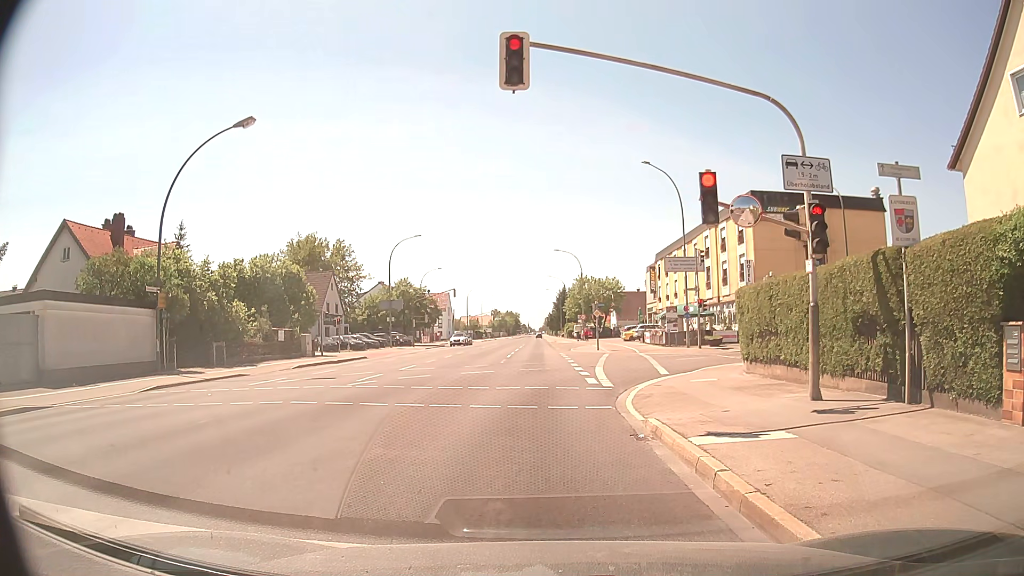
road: secondary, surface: asphalt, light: Day
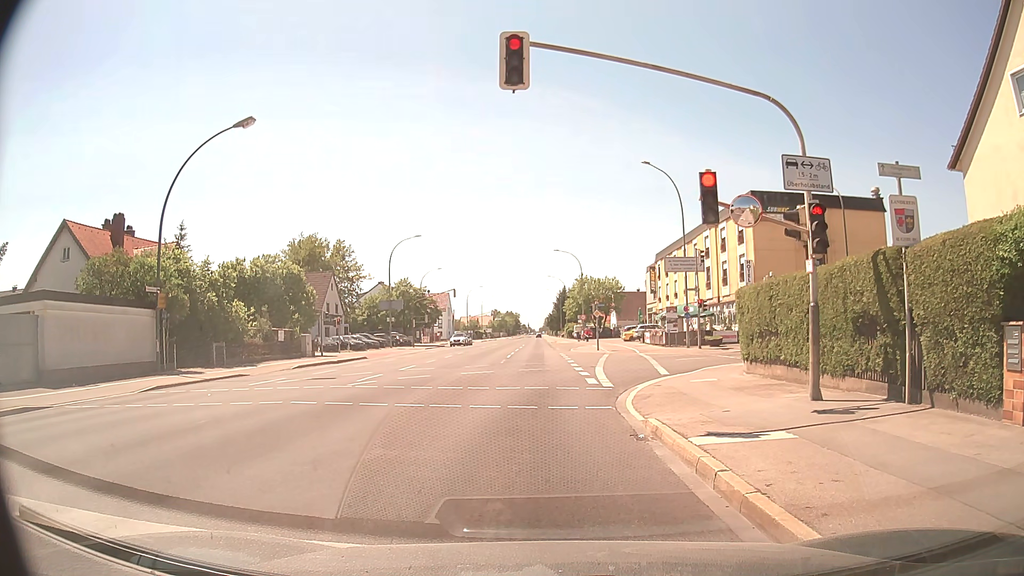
(0.0, 0.0) m; 0°
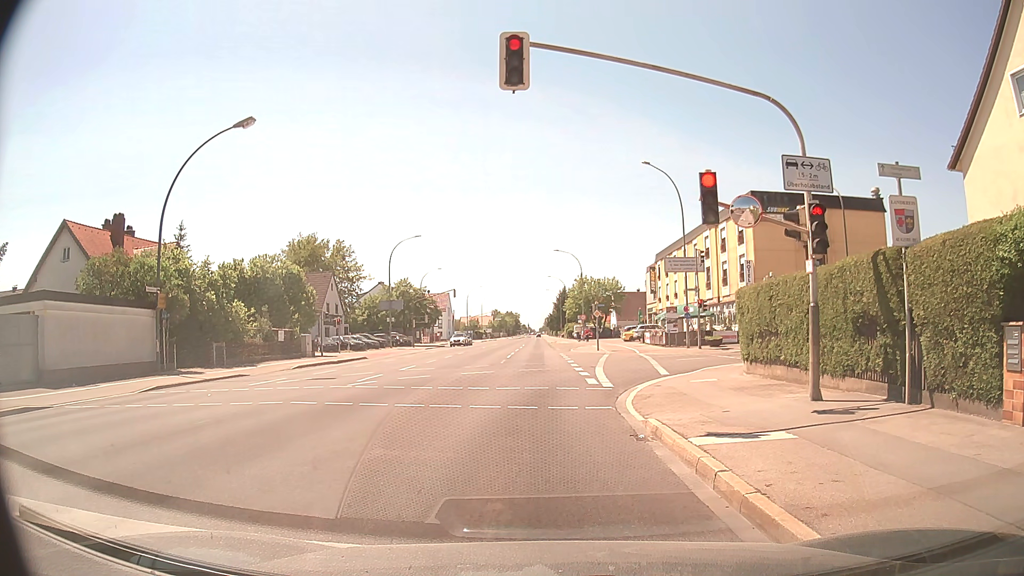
(0.0, 0.0) m; 0°
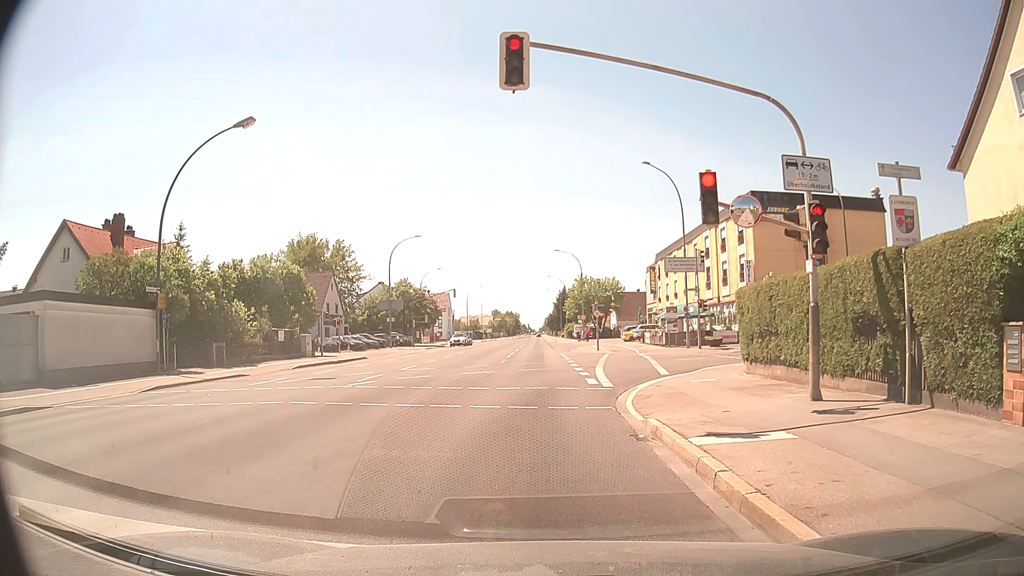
(0.0, 0.0) m; 0°
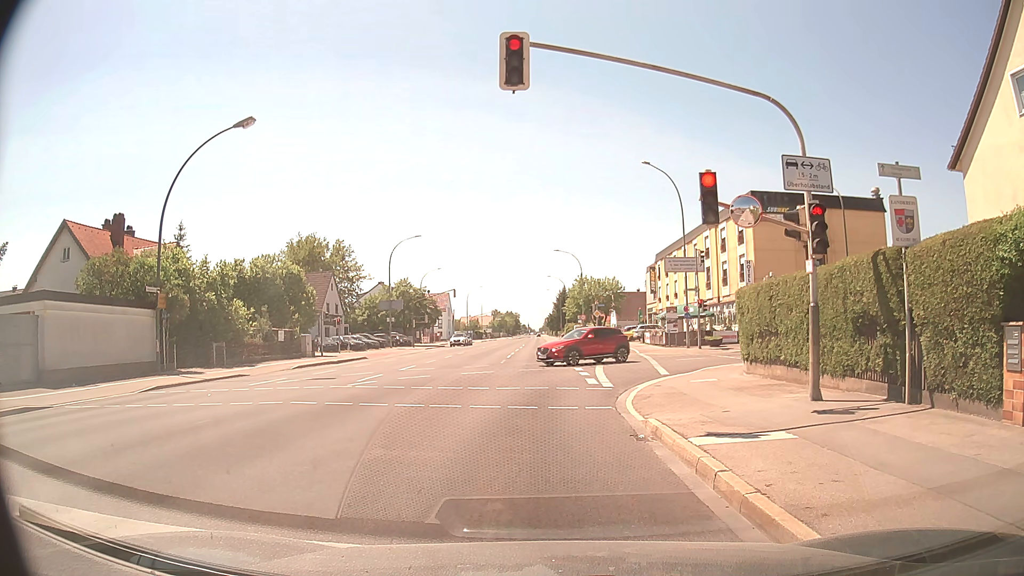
(0.0, 0.0) m; 0°
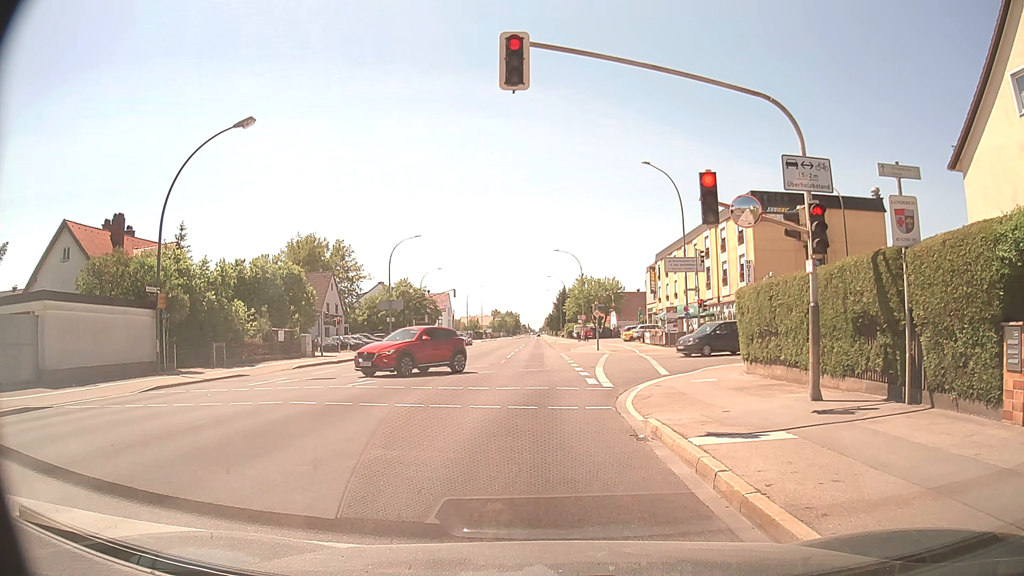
(0.0, 0.0) m; 0°
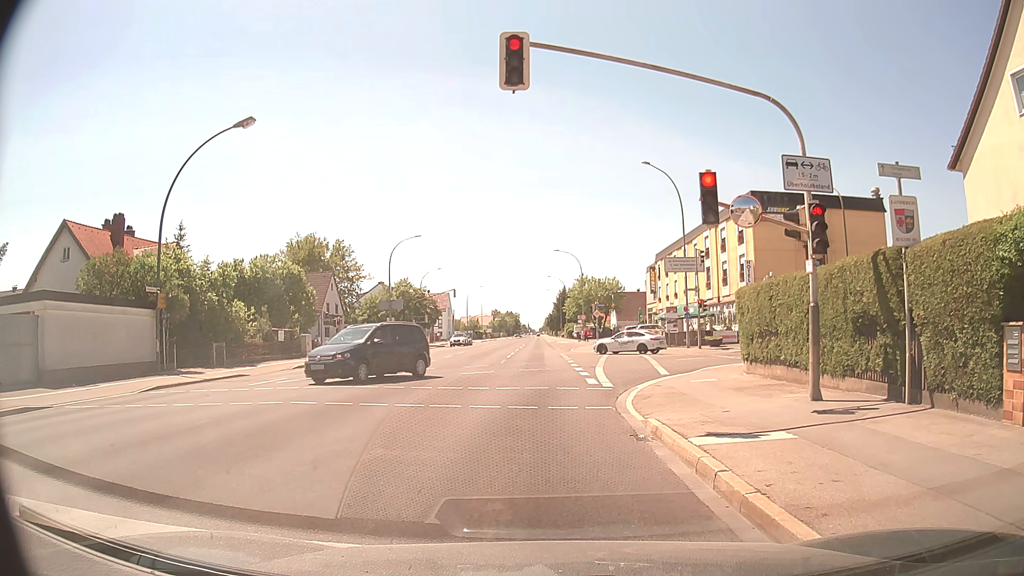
(0.0, 0.0) m; 0°
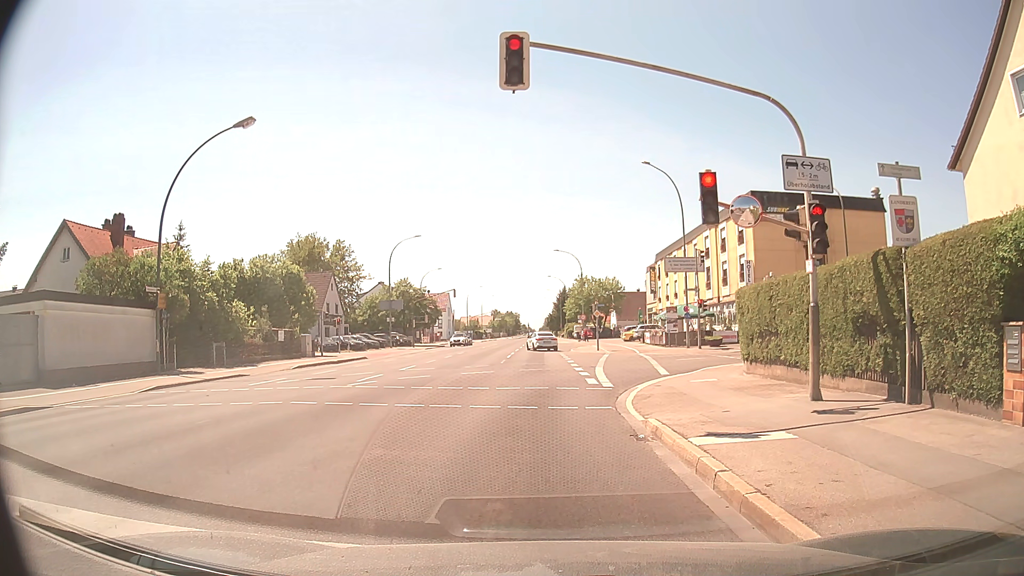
(0.0, 0.0) m; 0°
(-1, +10) (0, +20) (+5, +28) (+14, +32) (+24, +35) (+34, +37) (+43, +39) (+53, +41) (+63, +44) (+72, +46) m
